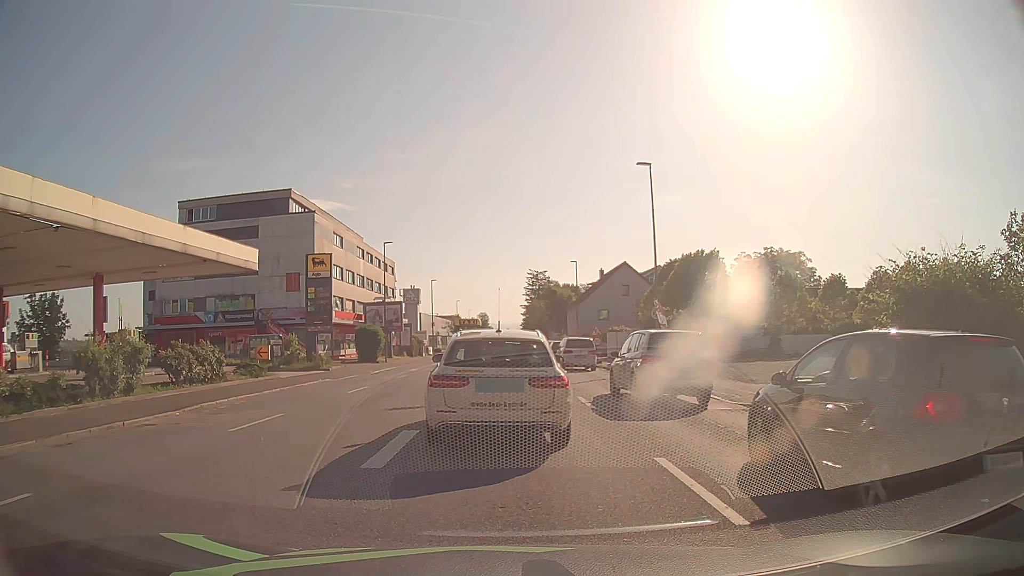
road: tertiary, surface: asphalt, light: Day
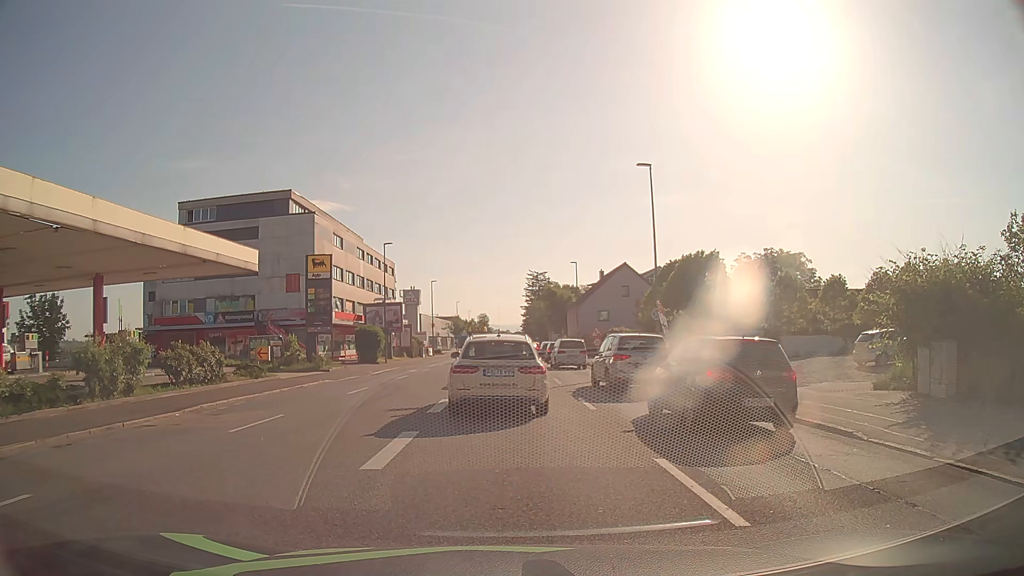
(0.0, 0.0) m; 0°
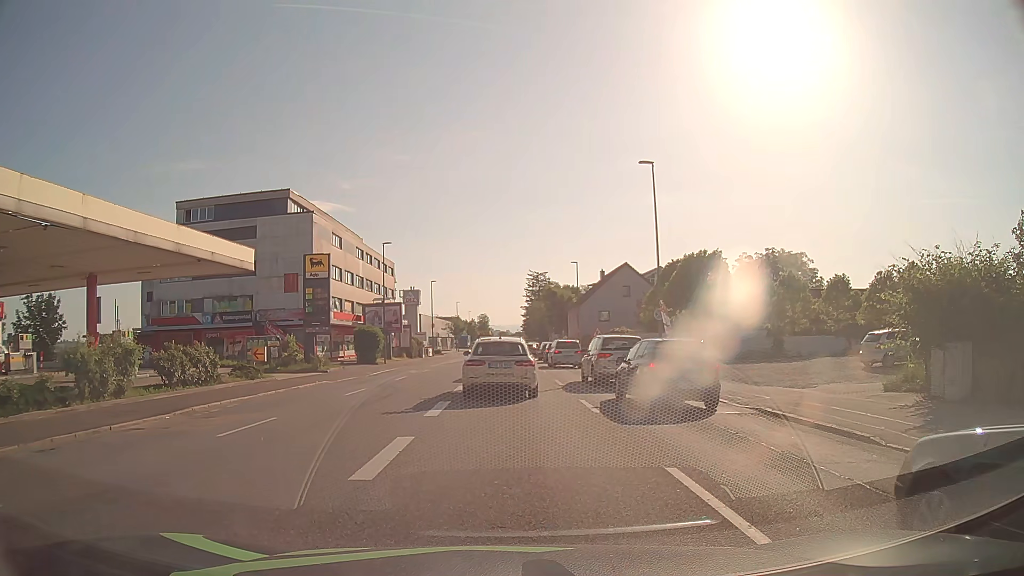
(0.0, +0.5) m; 0°
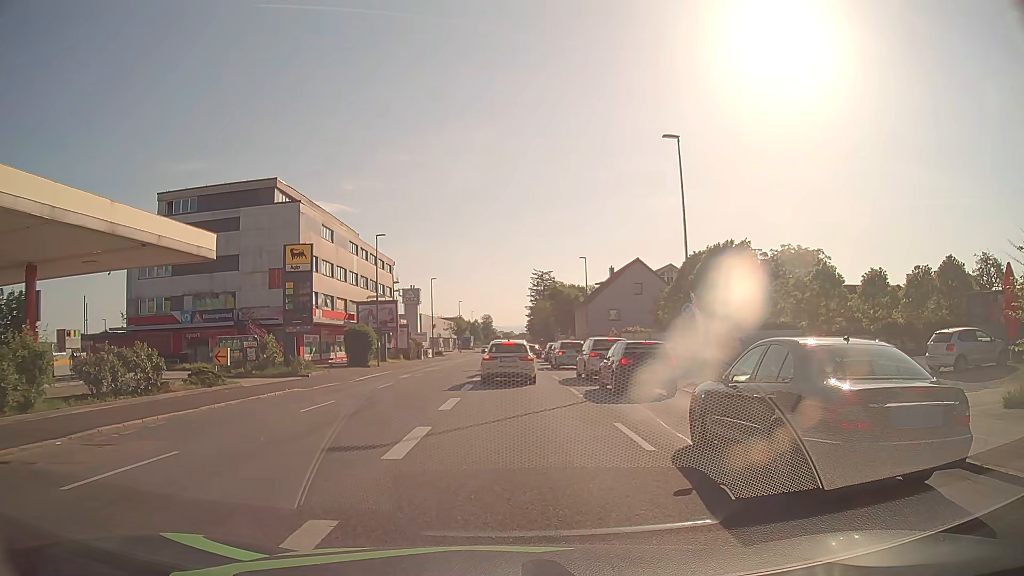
(+0.1, +4.8) m; +2°
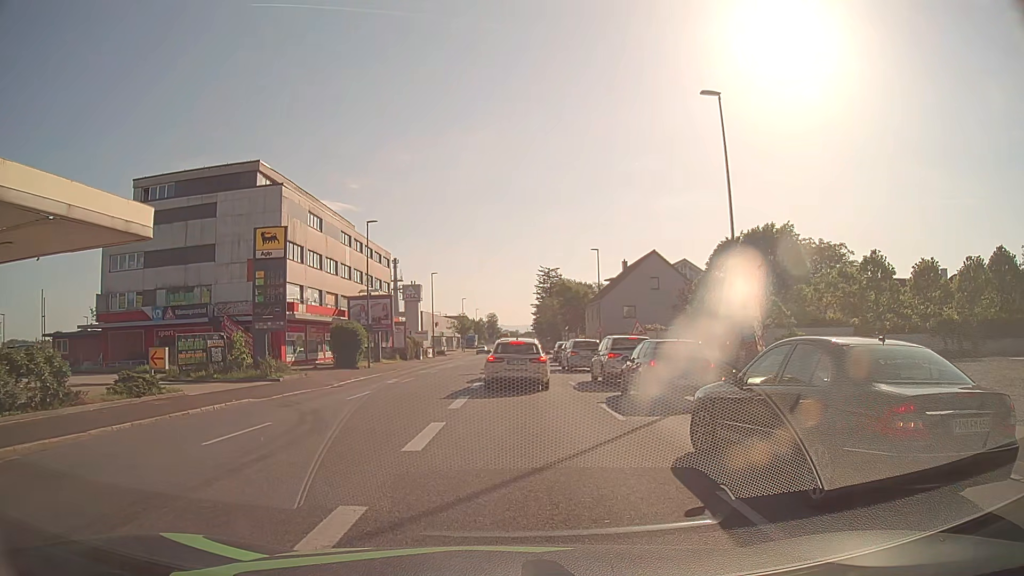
(-0.1, +5.6) m; -1°
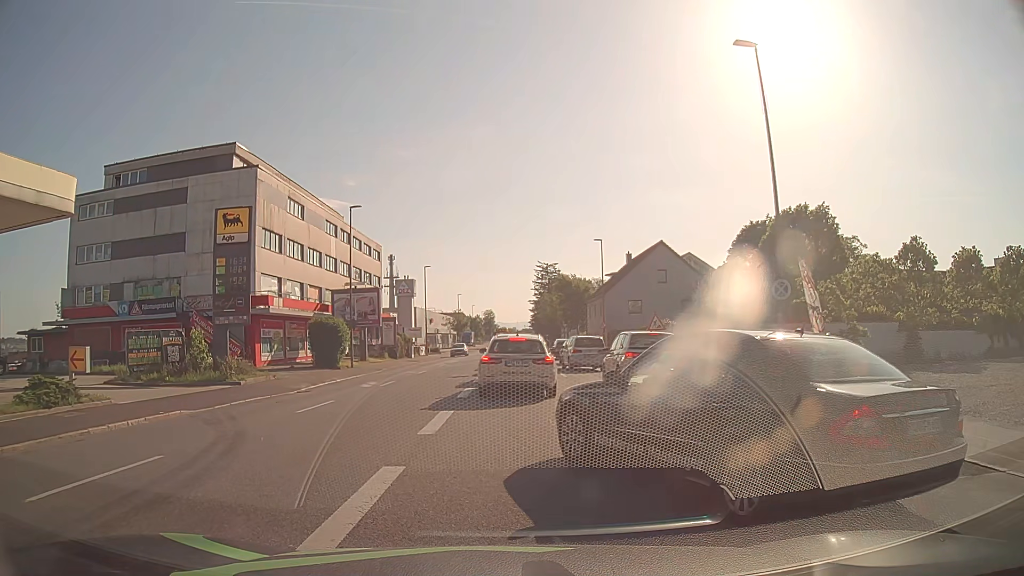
(0.0, +4.2) m; 0°
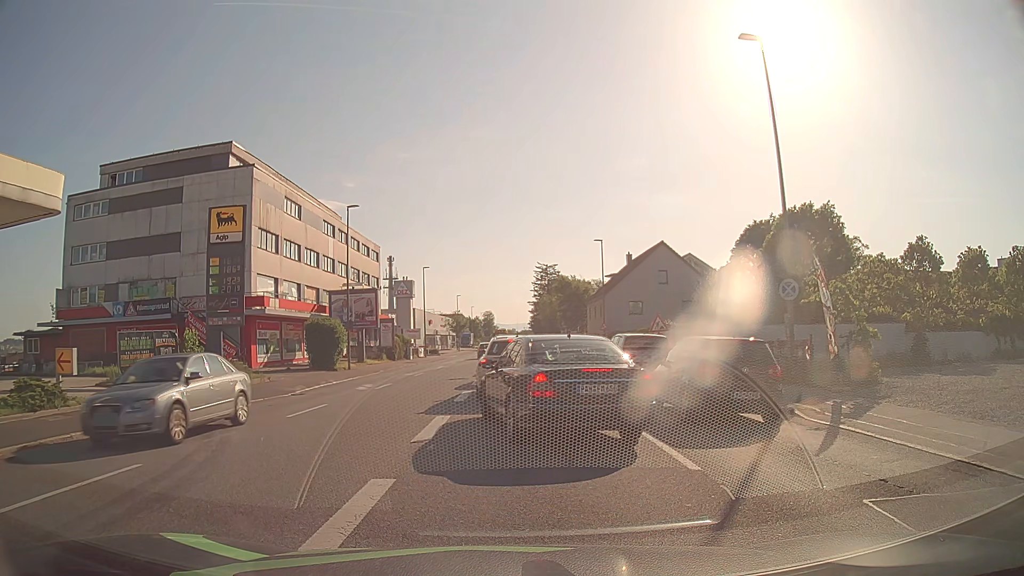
(0.0, +0.7) m; 0°
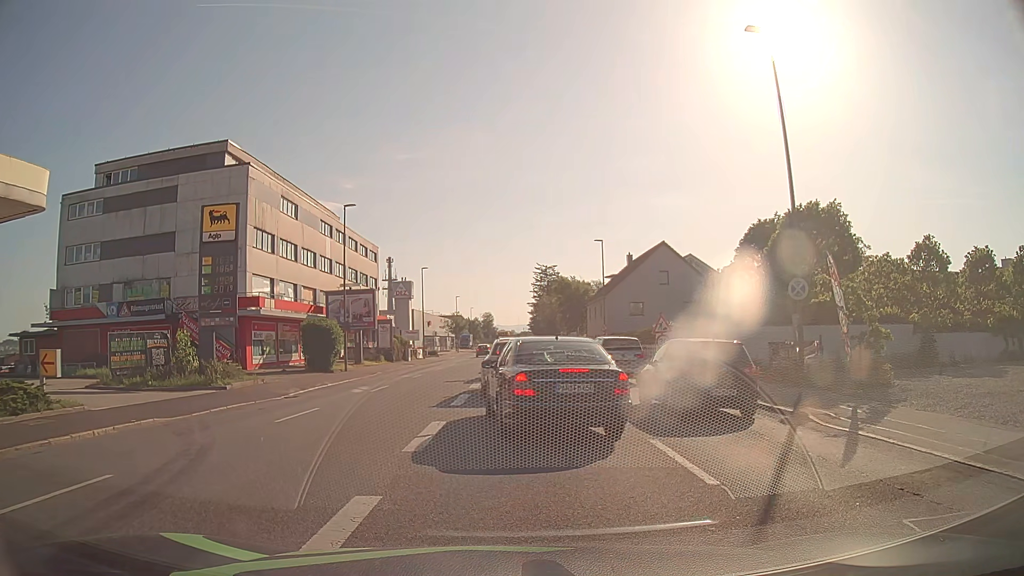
(0.0, +0.7) m; 0°
(0, +10) (0, +20) (0, +30) (+1, +40) (+1, +50) (+1, +60) (+1, +70) (+1, +80) (+2, +90) (+2, +100) m
